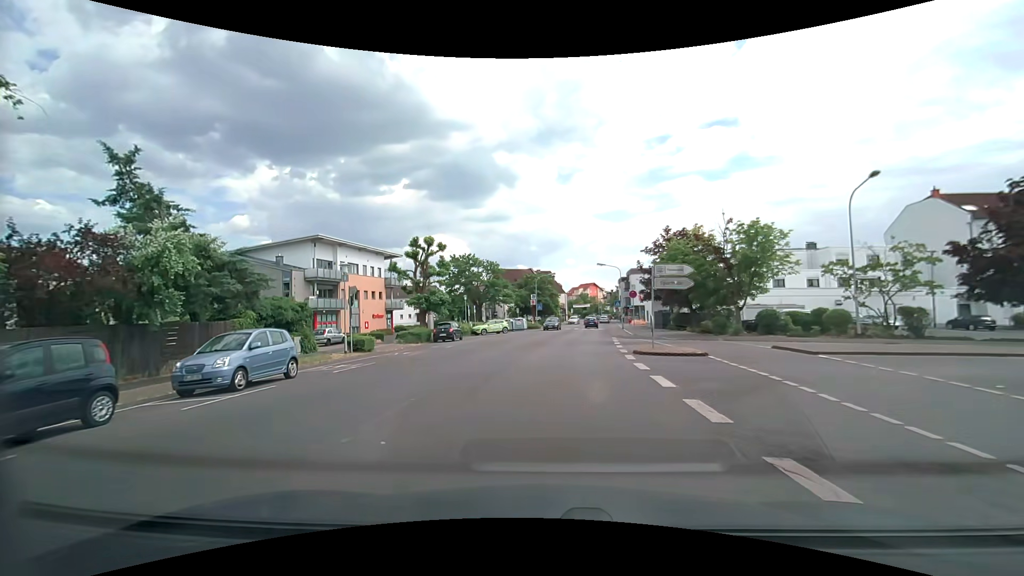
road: tertiary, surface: asphalt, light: Day
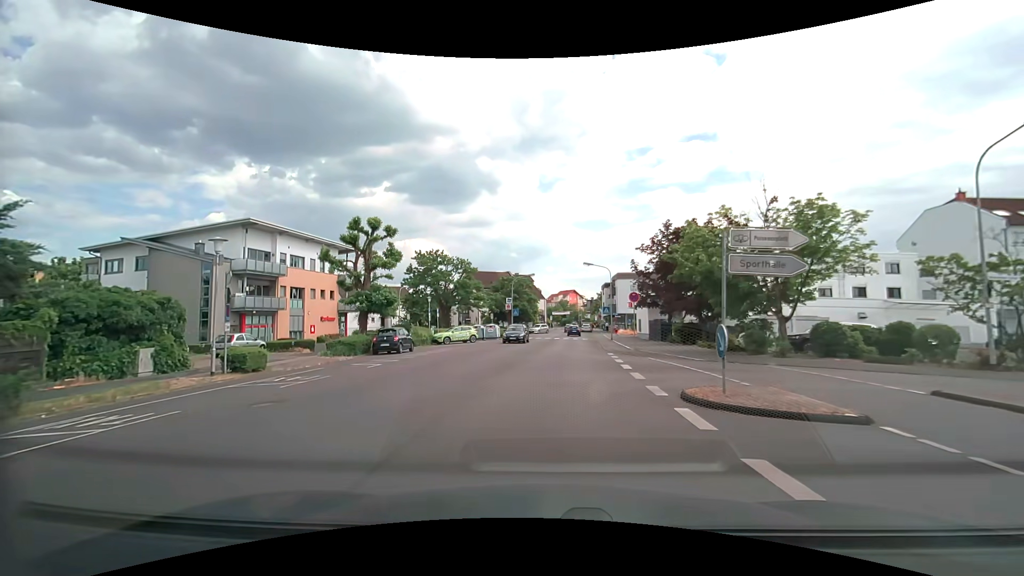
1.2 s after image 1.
(+0.3, +9.0) m; +3°
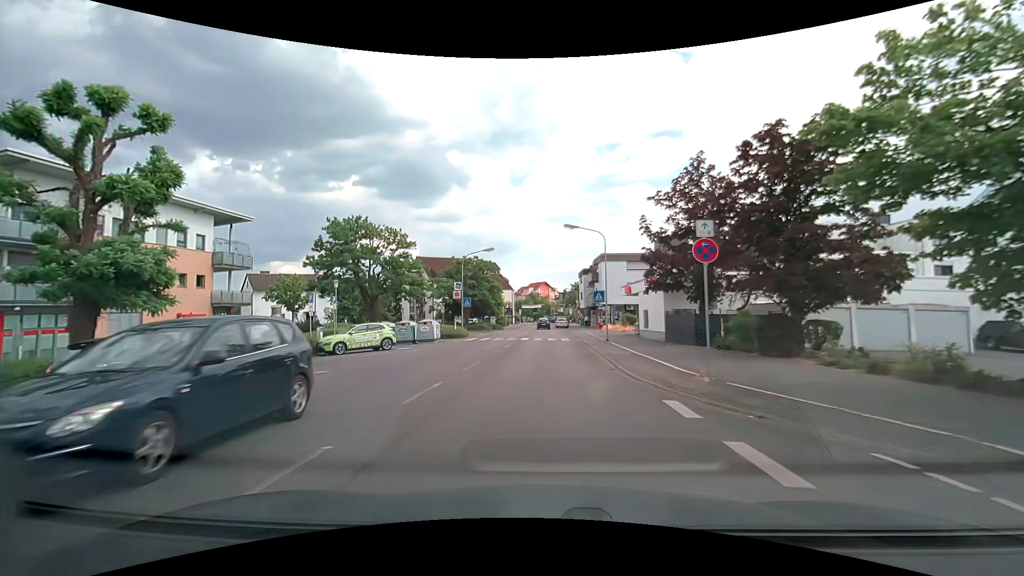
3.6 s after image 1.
(+0.8, +17.6) m; +4°
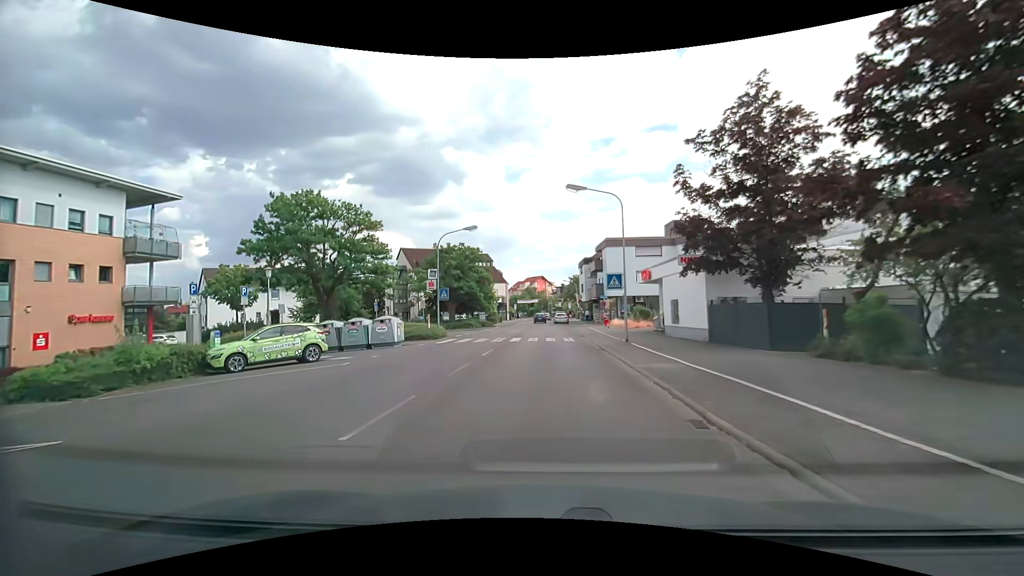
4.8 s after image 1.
(+0.1, +8.7) m; +1°
(0, +10) (0, +20) (0, +30) (0, +40) (0, +50) (-1, +60) (-1, +70) (-1, +80) (-1, +90) (0, +100) m
